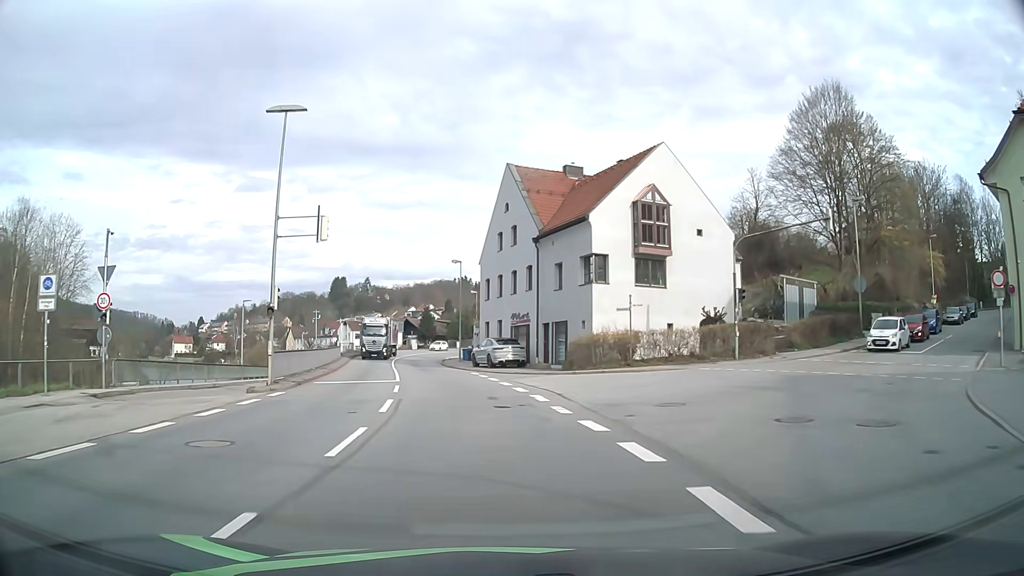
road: primary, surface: asphalt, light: Day
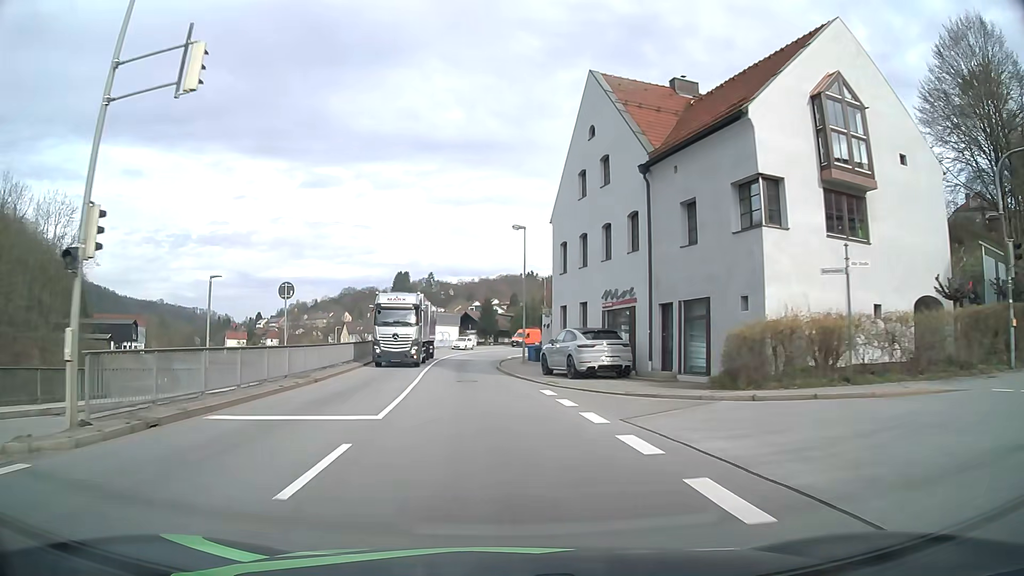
(-0.6, +14.8) m; -5°
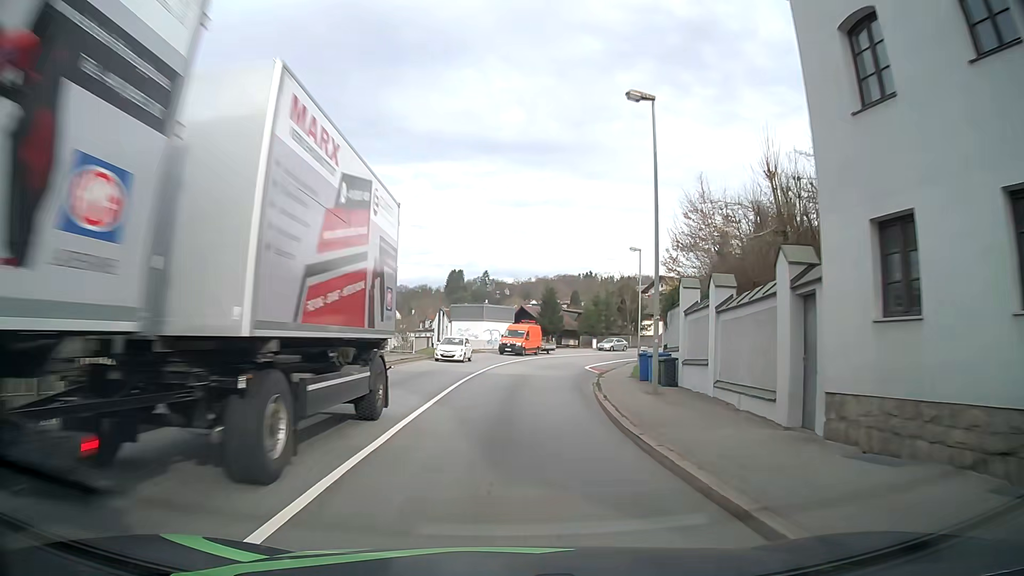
(-1.4, +22.9) m; -5°
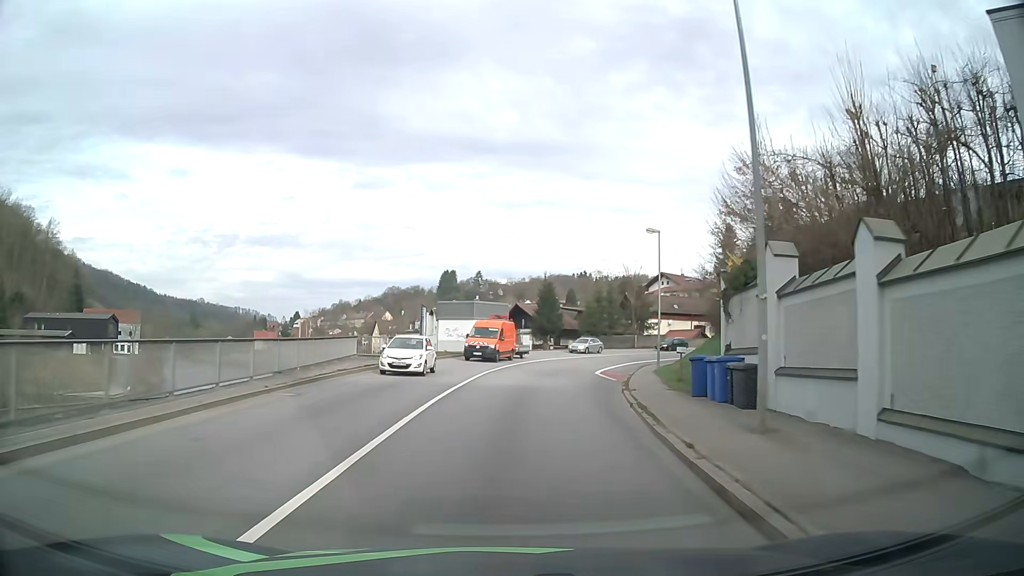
(0.0, +7.9) m; +1°
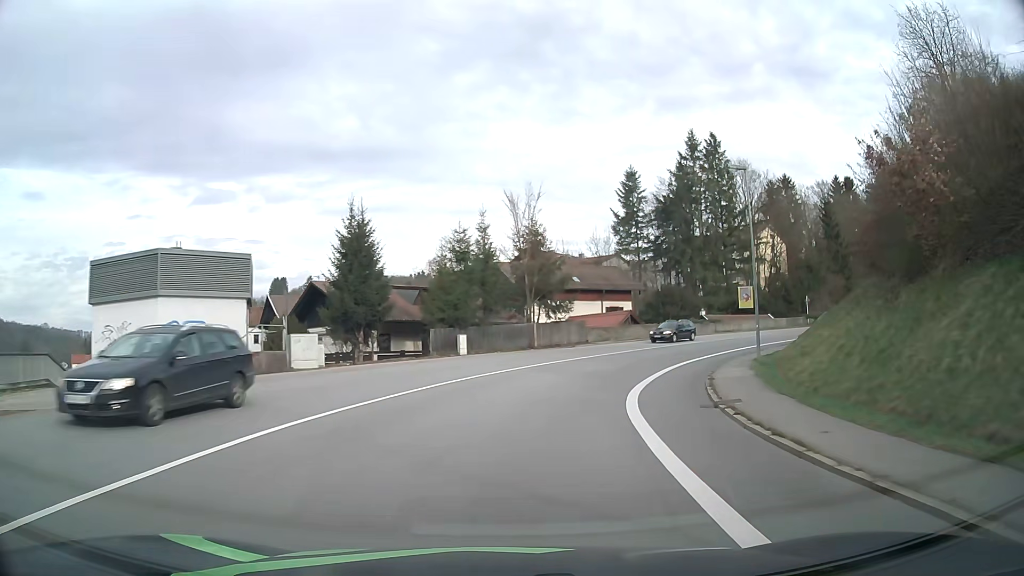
(+3.4, +38.9) m; +13°
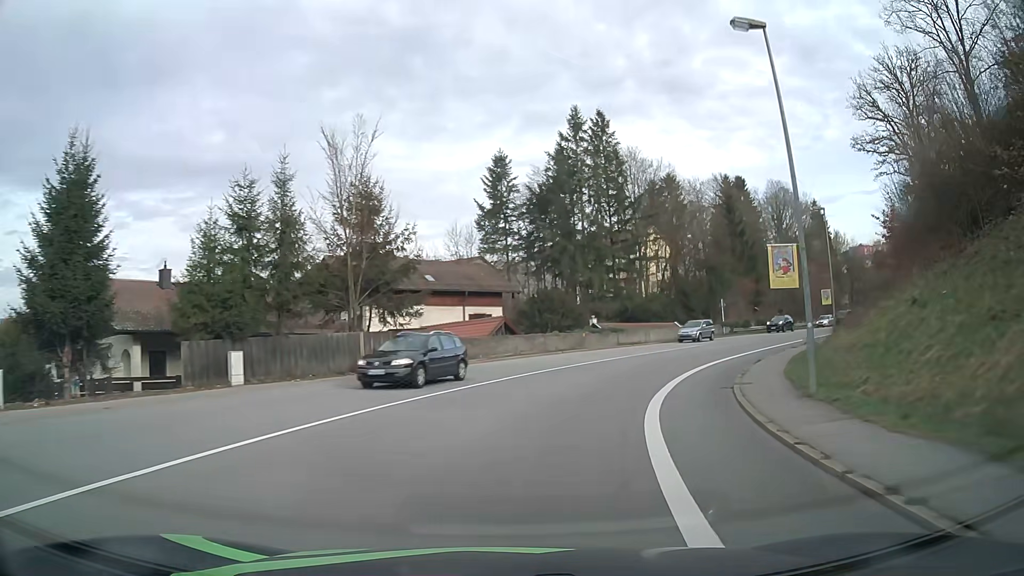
(+1.5, +15.5) m; +12°
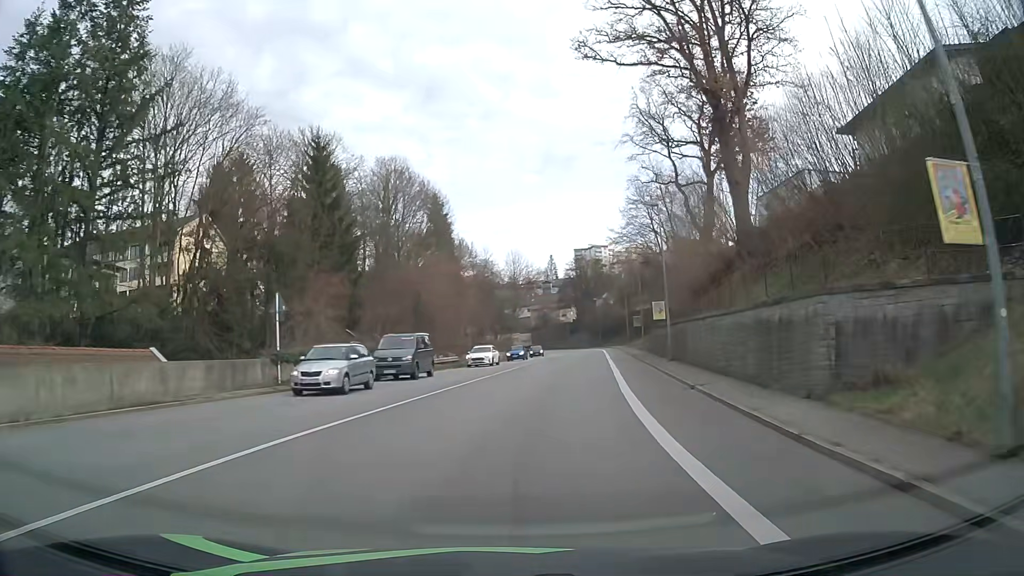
(+12.0, +36.2) m; +36°
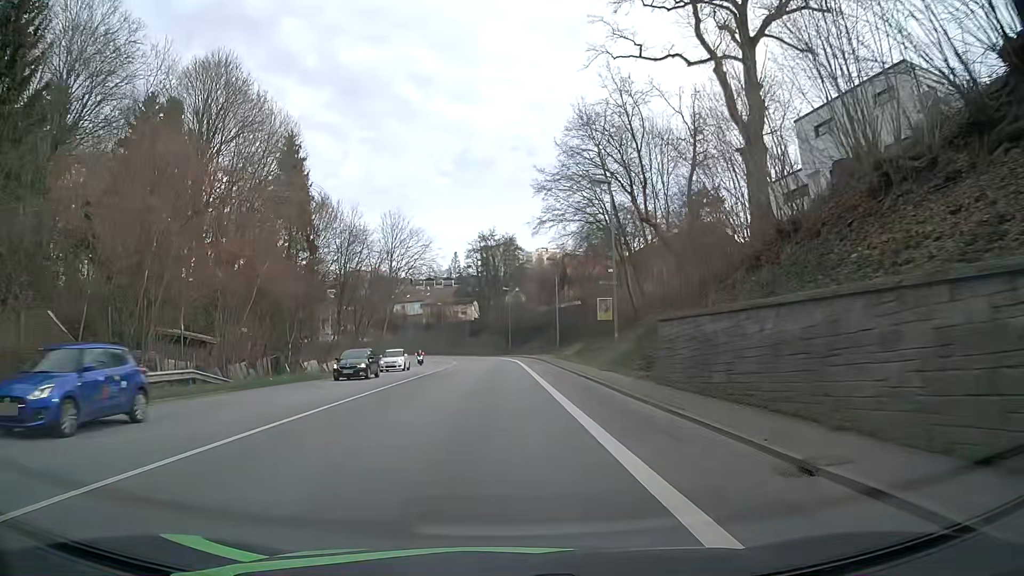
(+3.7, +31.6) m; +9°
(0, +10) (0, +20) (0, +30) (0, +40) (-1, +50) (-1, +60) (-2, +70) (-3, +80) (-6, +89) (-9, +99) m
